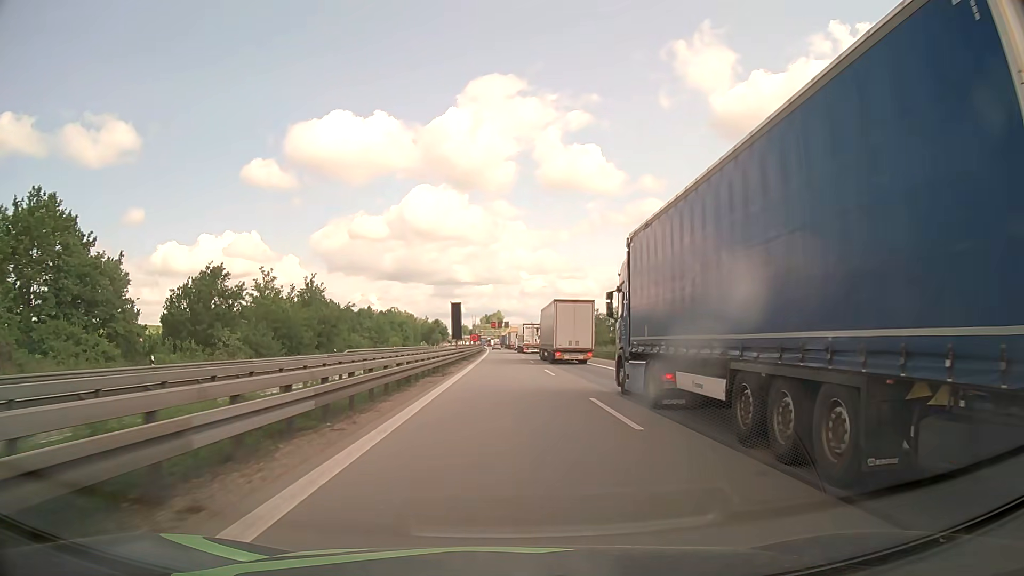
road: motorway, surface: asphalt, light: Day
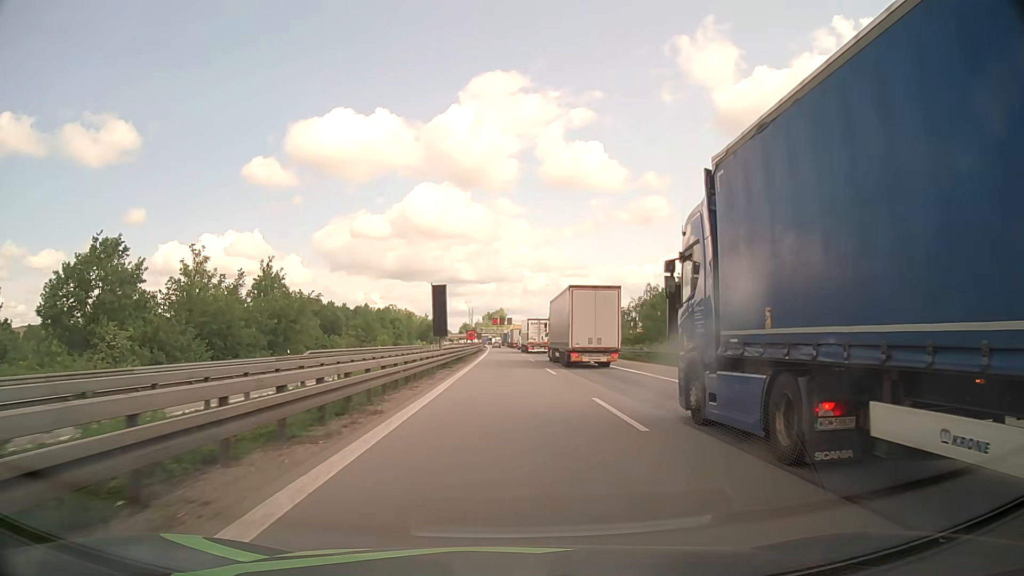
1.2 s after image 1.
(0.0, +18.4) m; 0°
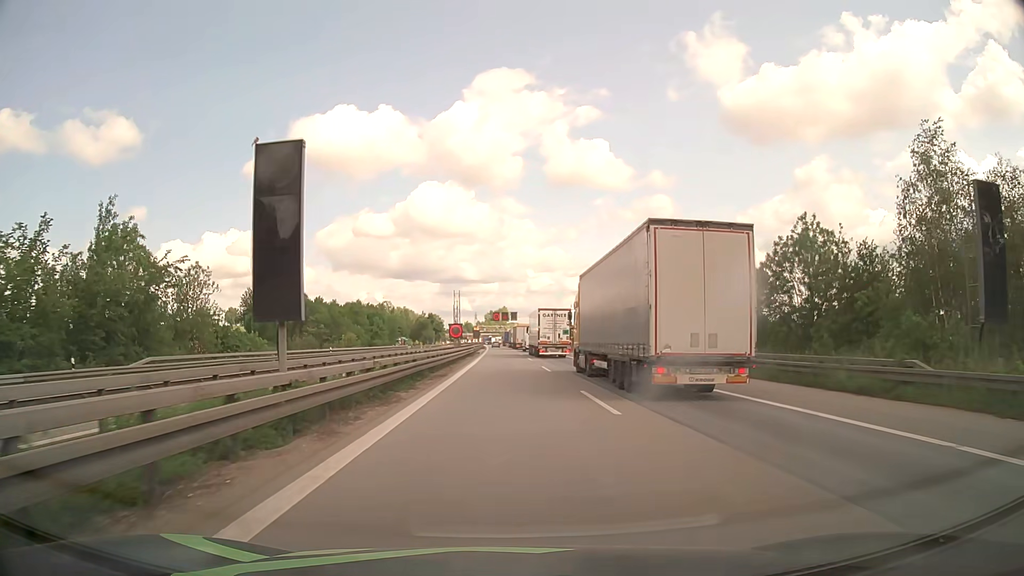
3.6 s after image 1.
(-0.1, +33.6) m; 0°
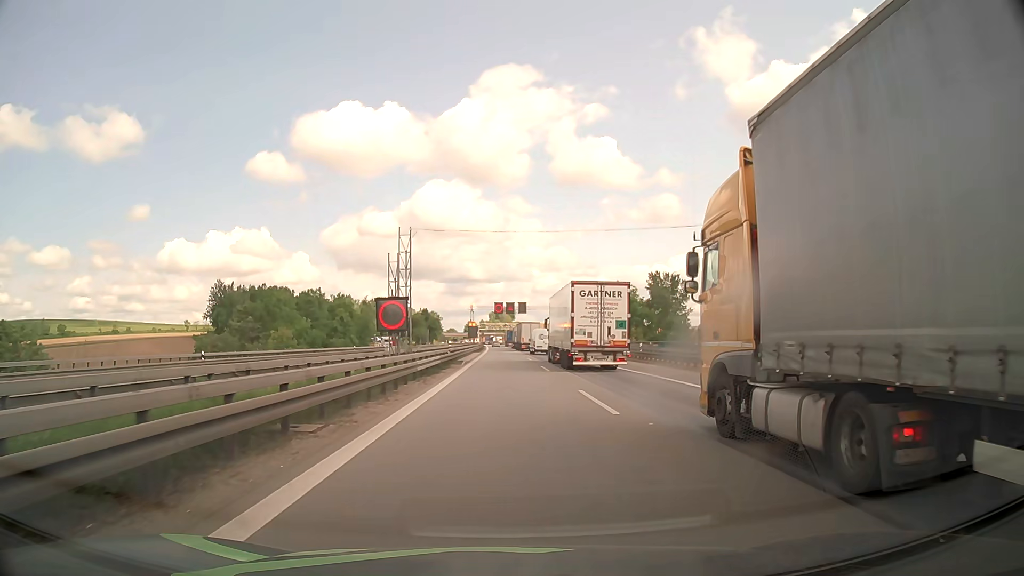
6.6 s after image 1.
(0.0, +36.0) m; -1°
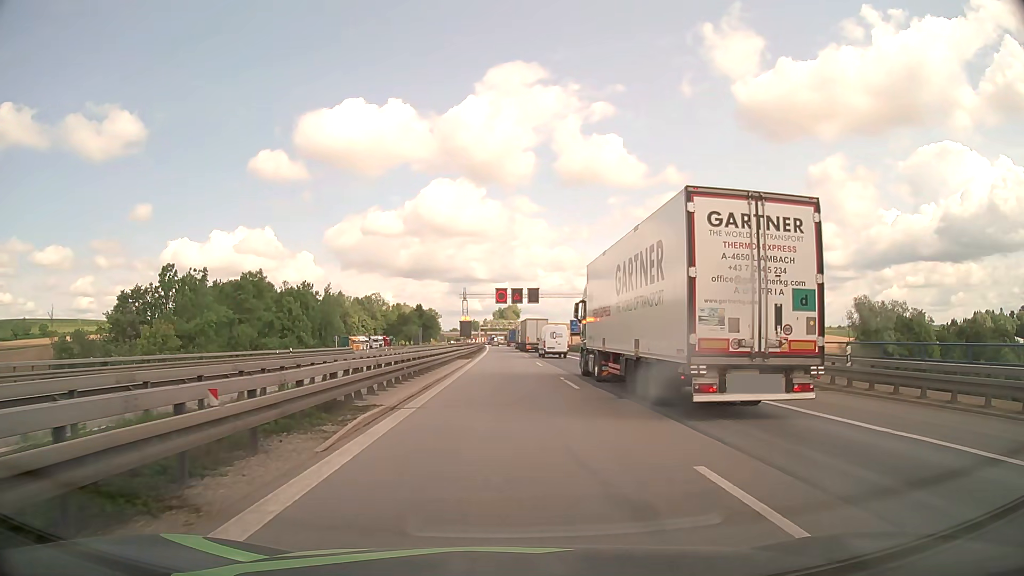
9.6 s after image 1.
(0.0, +29.2) m; 0°
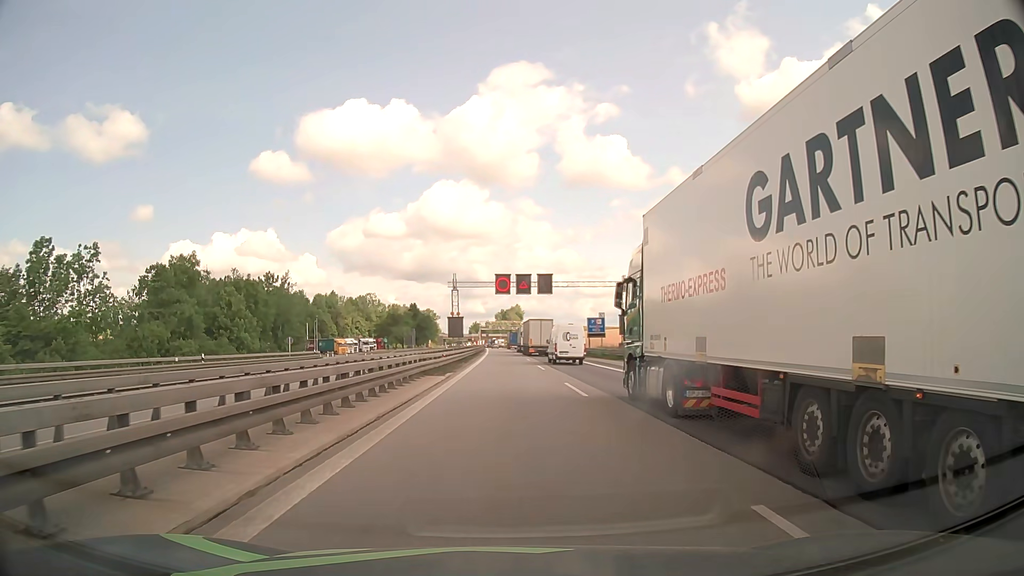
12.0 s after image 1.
(-0.1, +19.7) m; -1°
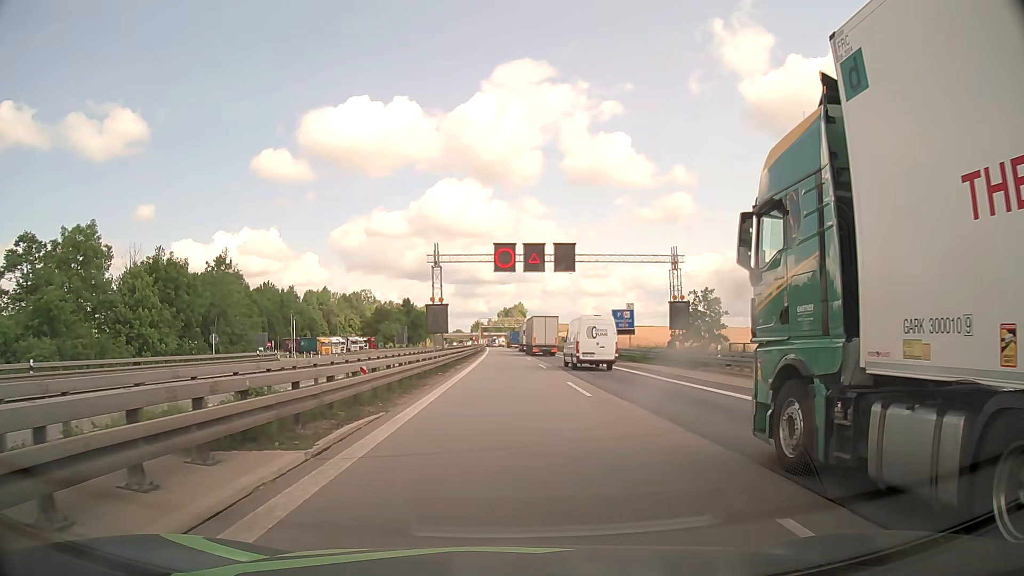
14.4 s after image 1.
(0.0, +18.6) m; 0°
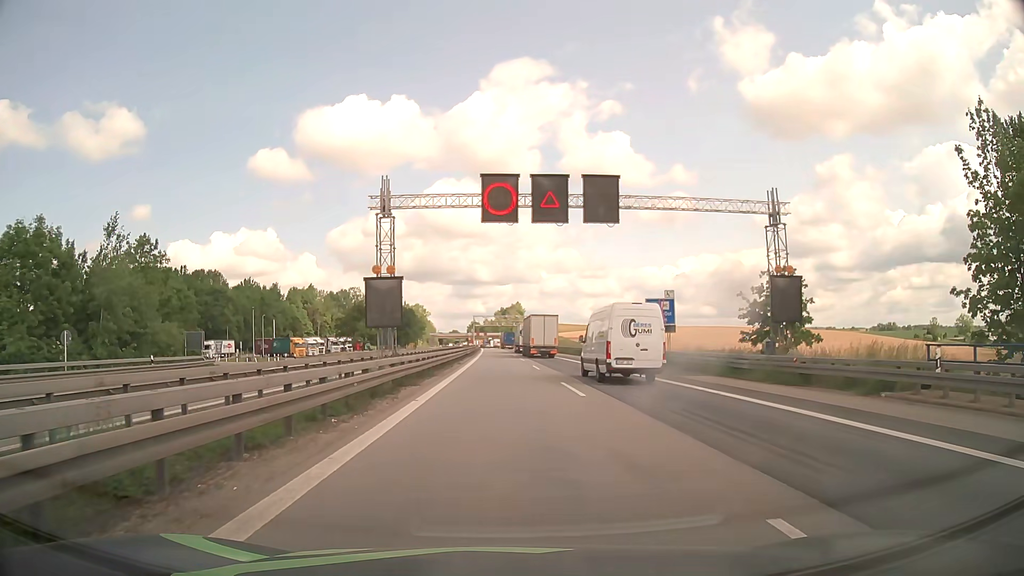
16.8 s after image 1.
(+0.1, +18.1) m; +1°
